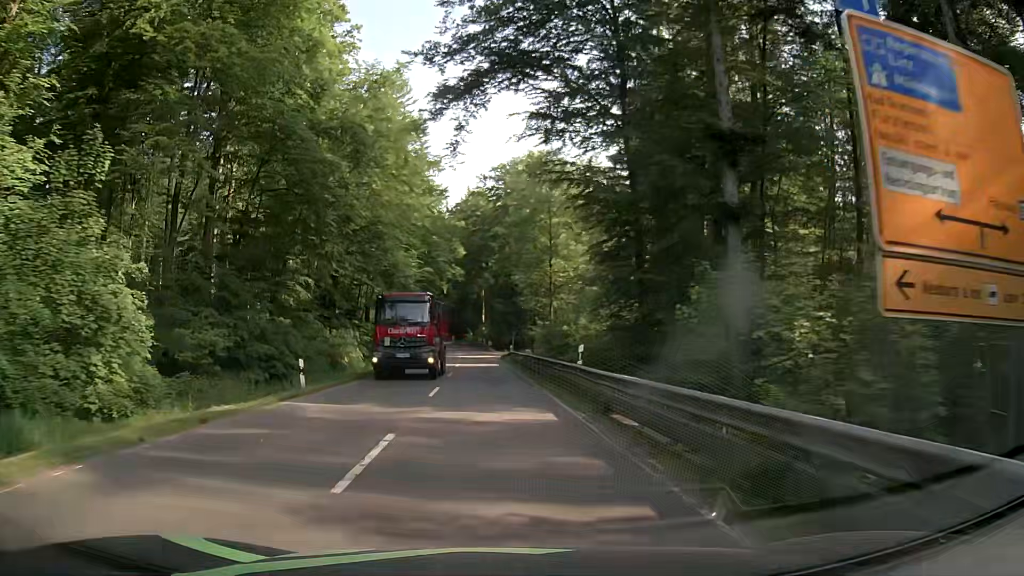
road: secondary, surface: asphalt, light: Day
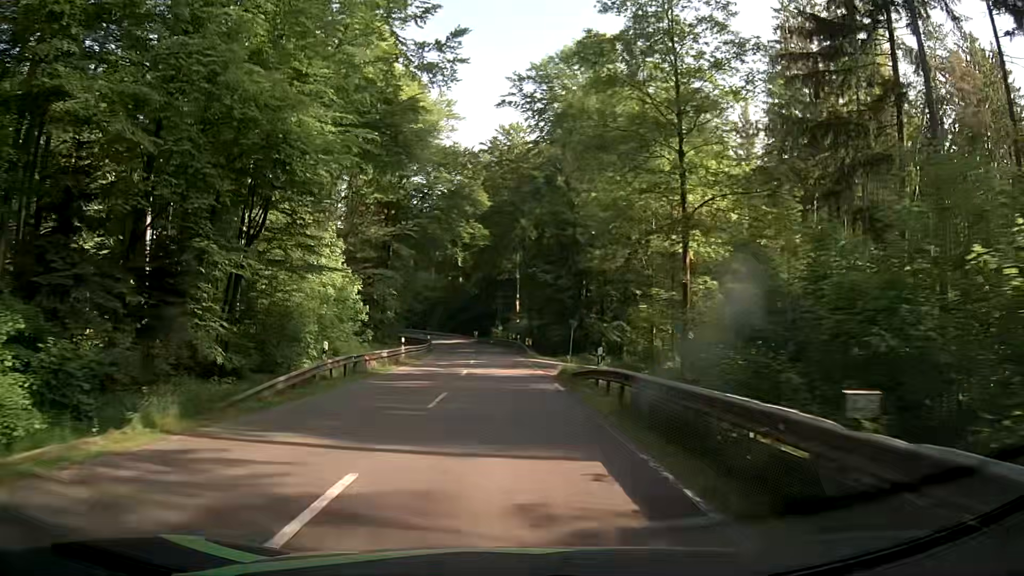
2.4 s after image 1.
(-1.7, +36.6) m; -5°
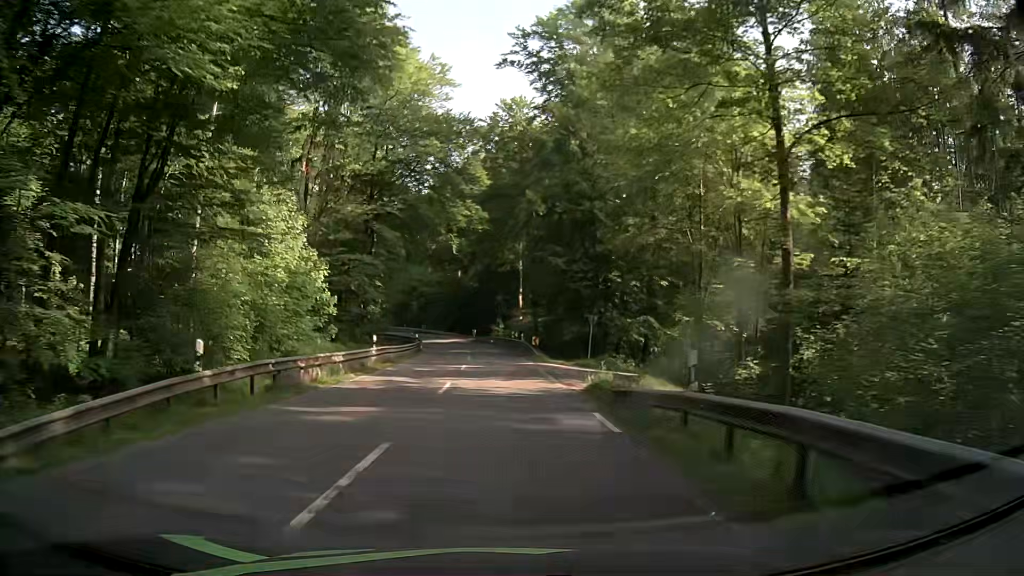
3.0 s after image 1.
(+0.1, +9.1) m; +1°
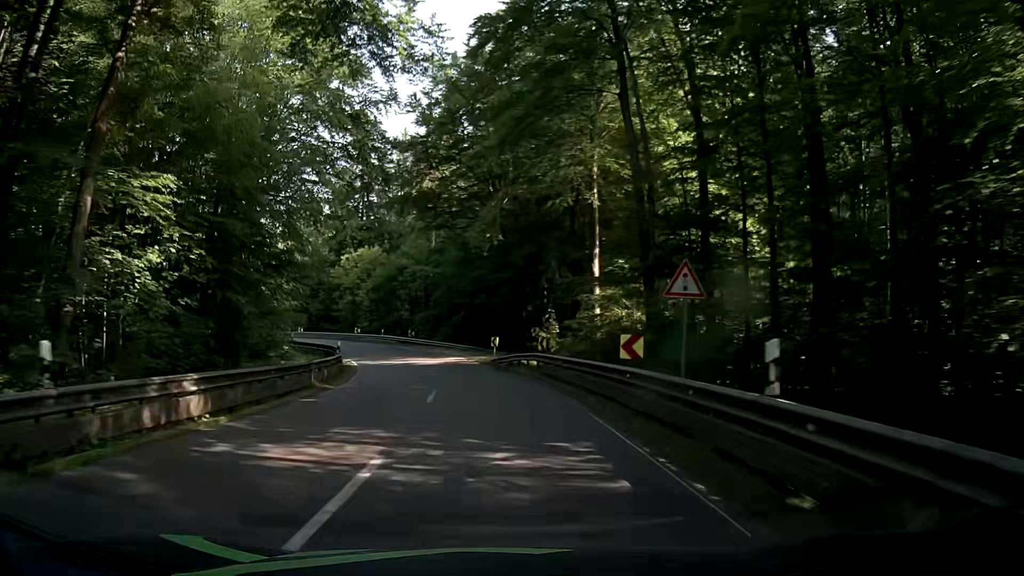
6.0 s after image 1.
(-1.0, +45.5) m; -3°
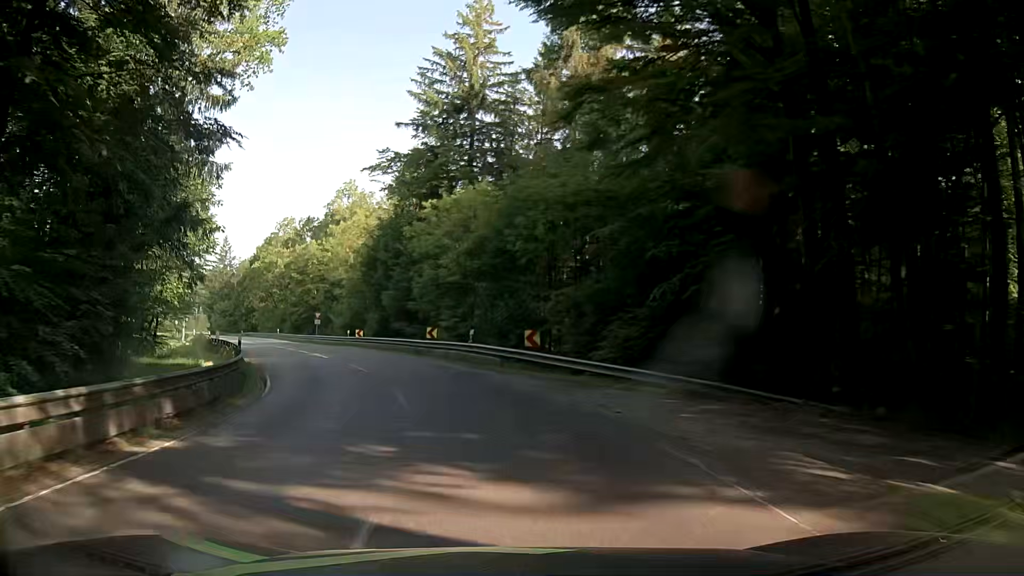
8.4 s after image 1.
(-3.4, +36.1) m; -14°
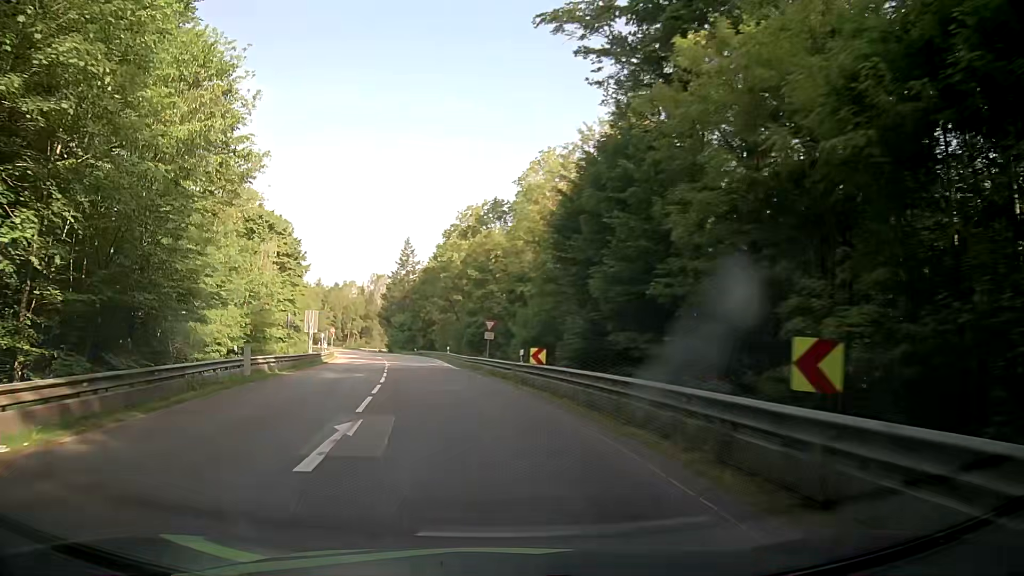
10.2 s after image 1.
(-3.7, +26.6) m; -17°
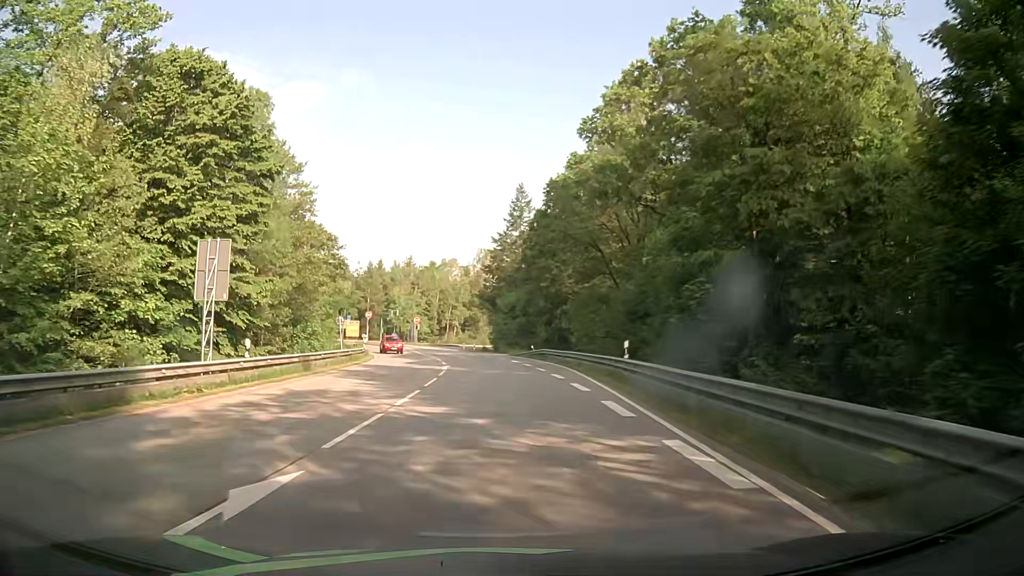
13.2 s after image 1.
(-6.0, +44.8) m; -11°
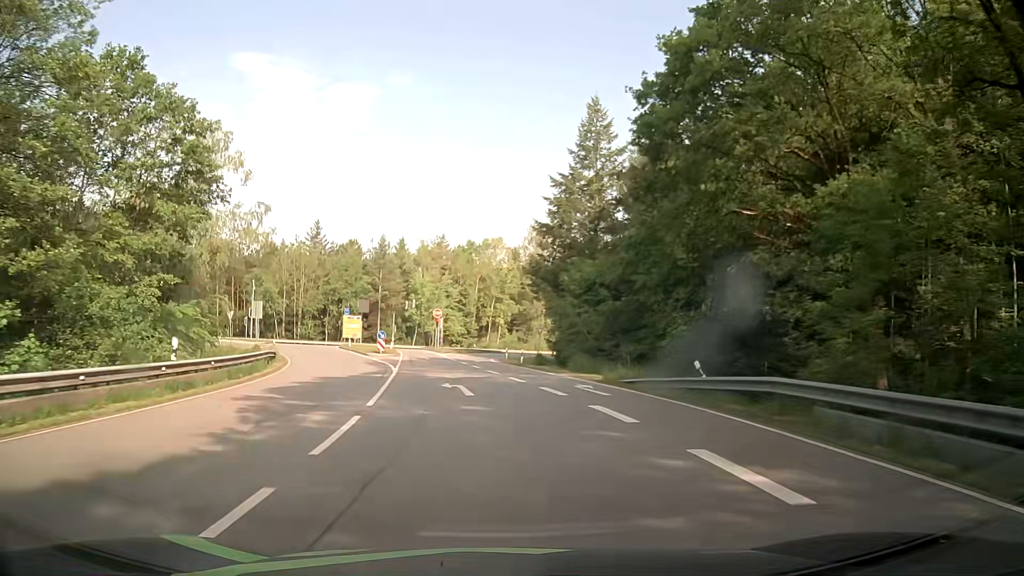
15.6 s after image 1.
(-1.2, +36.4) m; -4°
(0, +10) (-1, +20) (-2, +30) (-3, +40) (-5, +50) (-7, +59) (-10, +69) (-18, +75) (-28, +76) (-37, +73) m
